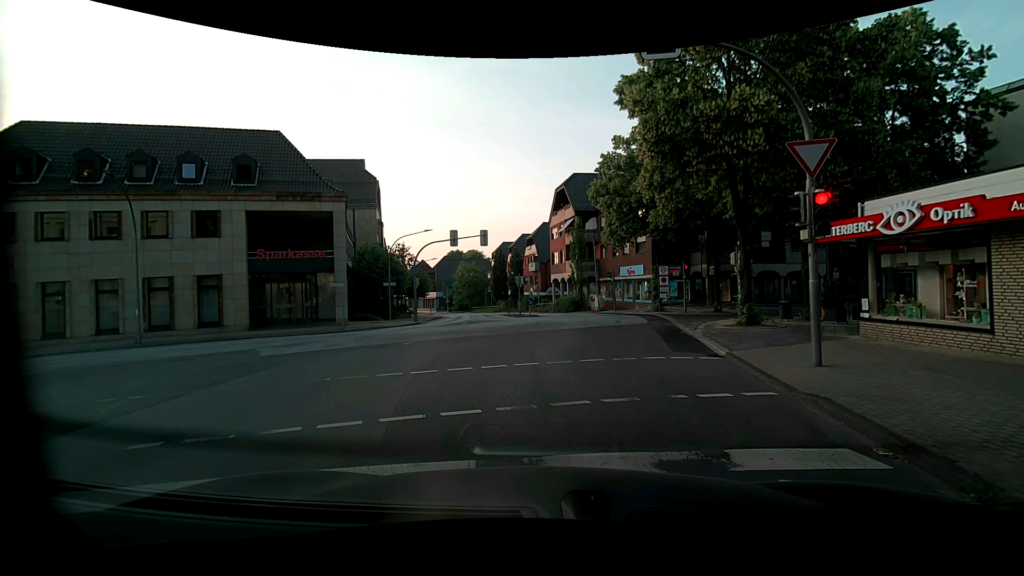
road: unclassified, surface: asphalt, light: Day
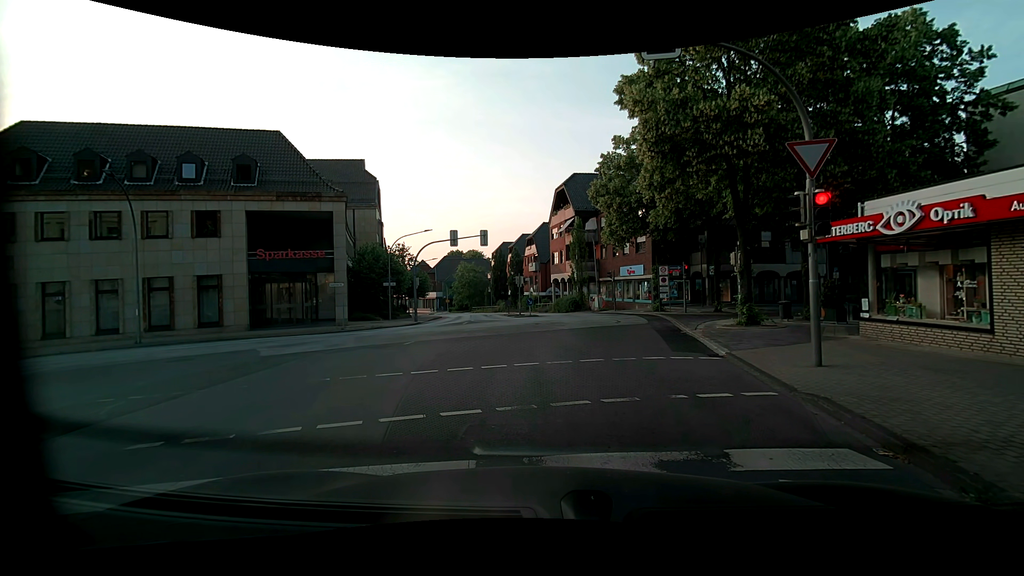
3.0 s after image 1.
(0.0, 0.0) m; 0°
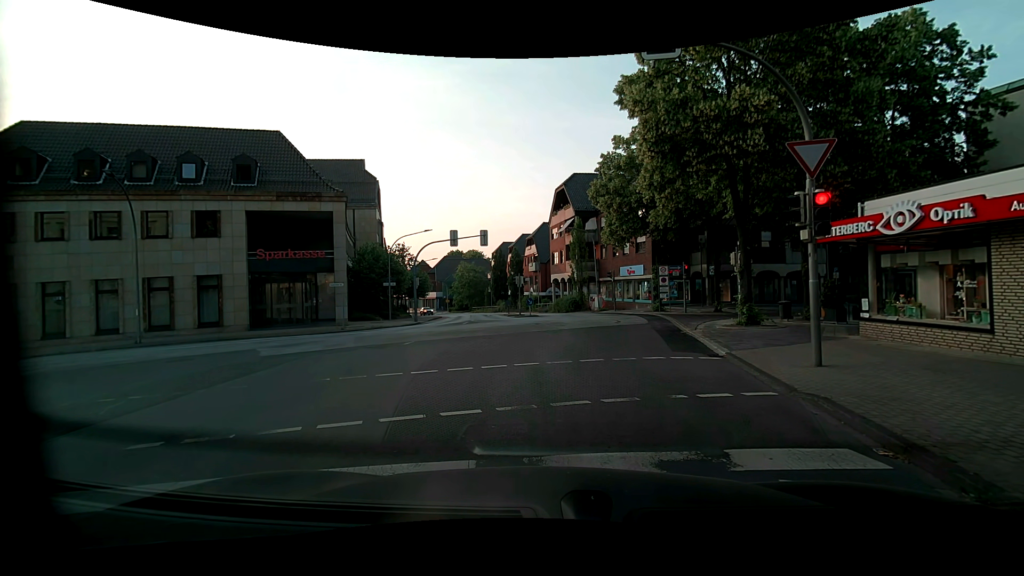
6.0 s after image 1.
(0.0, 0.0) m; 0°
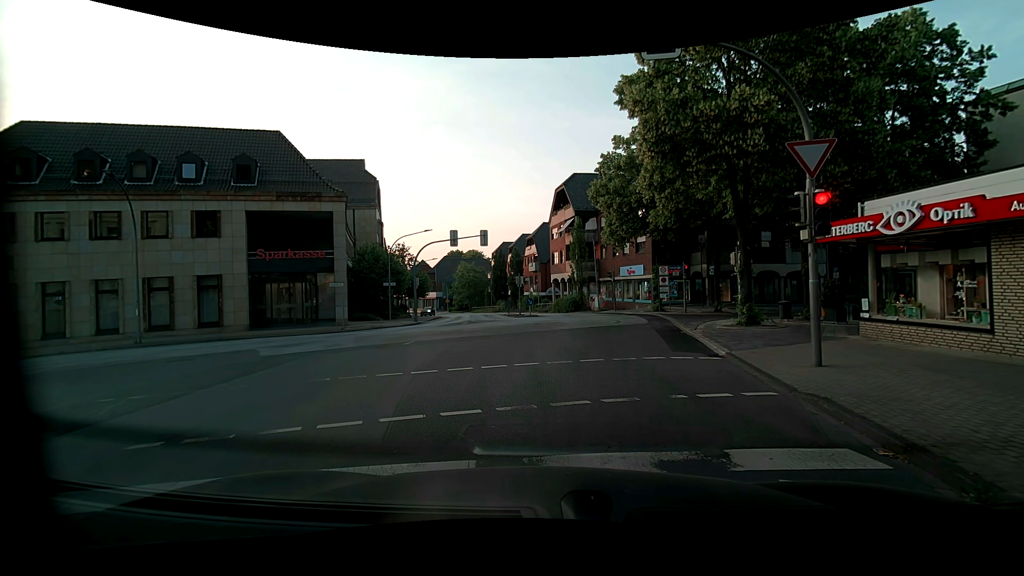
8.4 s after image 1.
(0.0, 0.0) m; 0°
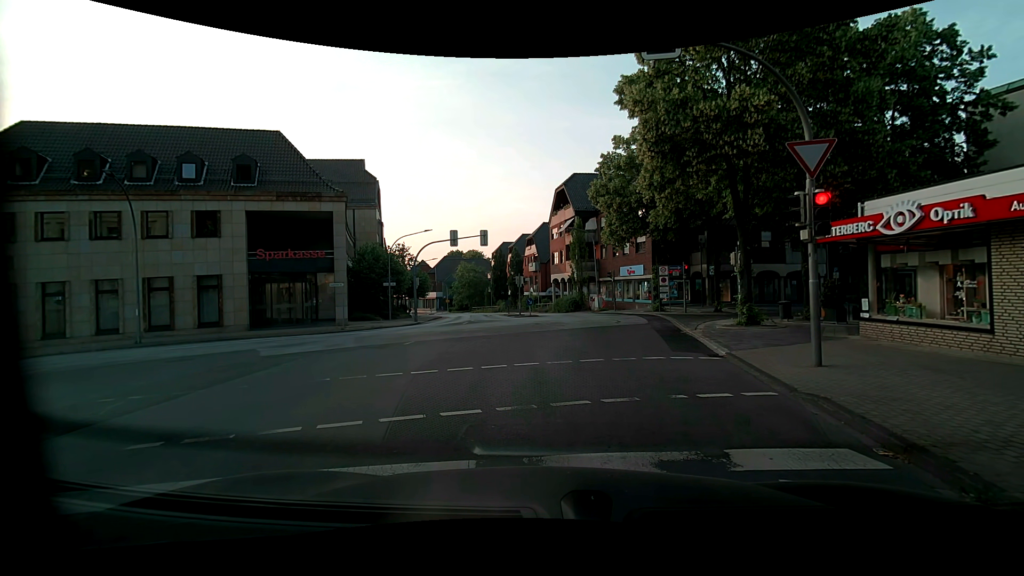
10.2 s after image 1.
(0.0, 0.0) m; 0°
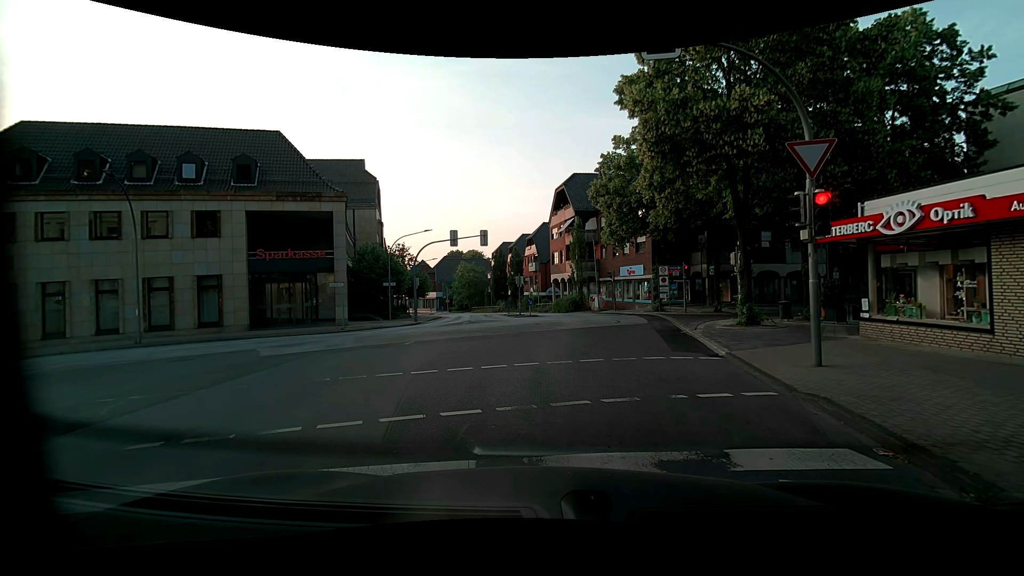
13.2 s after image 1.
(0.0, 0.0) m; 0°
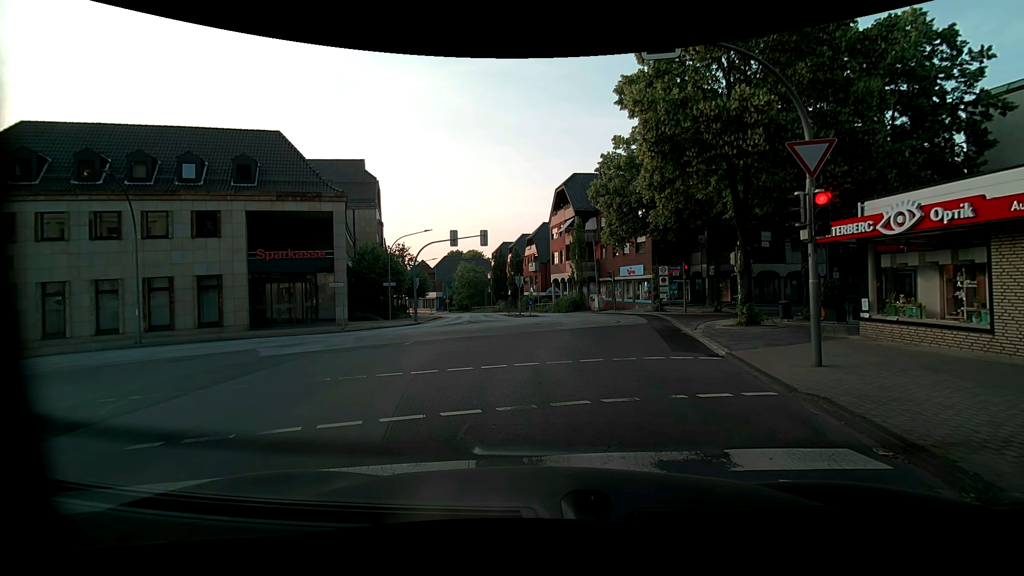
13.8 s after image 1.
(0.0, 0.0) m; 0°
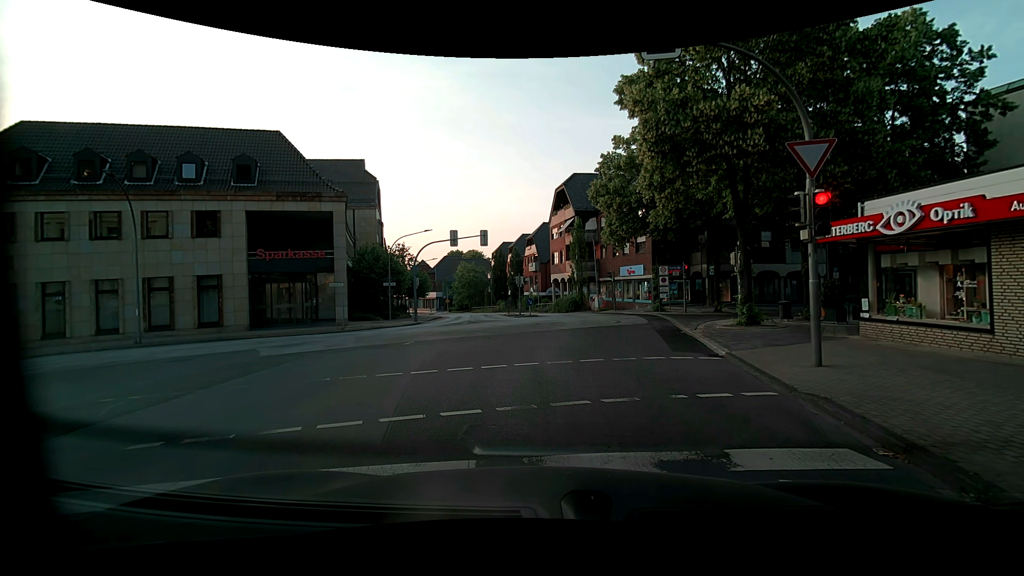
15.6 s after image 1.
(0.0, 0.0) m; 0°
